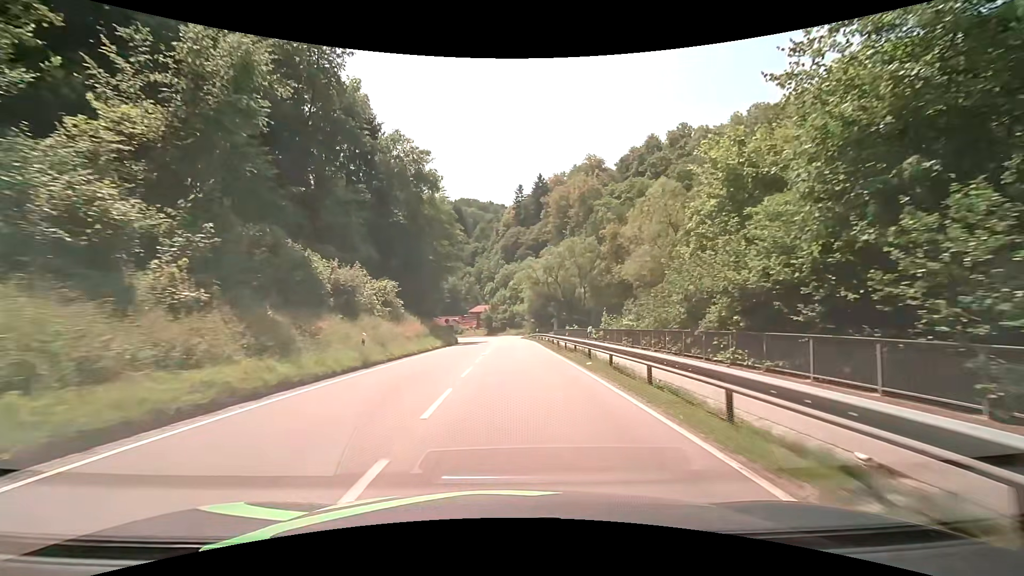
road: secondary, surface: asphalt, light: Day
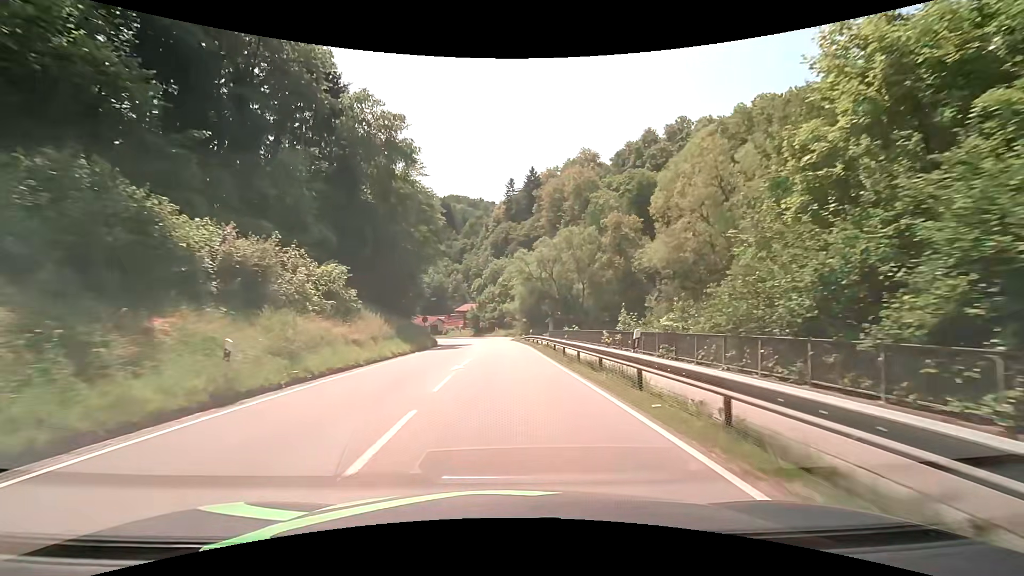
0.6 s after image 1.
(+0.1, +8.7) m; +1°
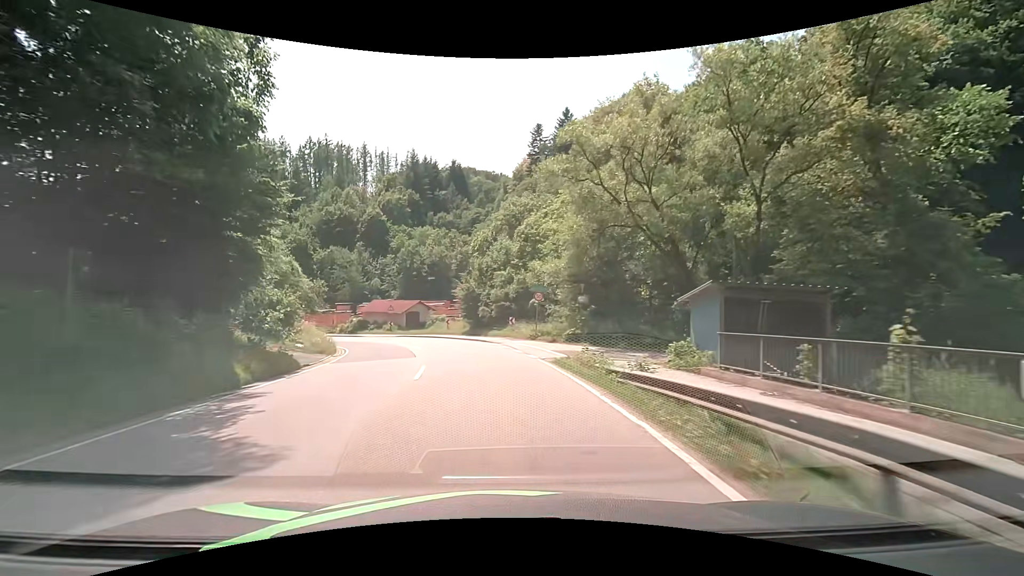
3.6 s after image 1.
(-0.1, +42.7) m; -1°
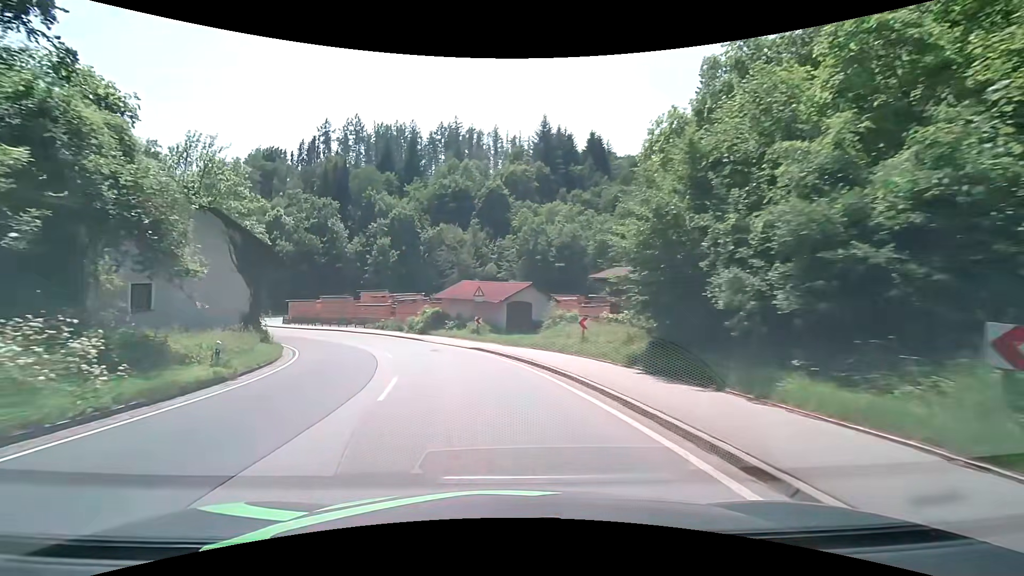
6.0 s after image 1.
(-3.4, +30.1) m; -15°
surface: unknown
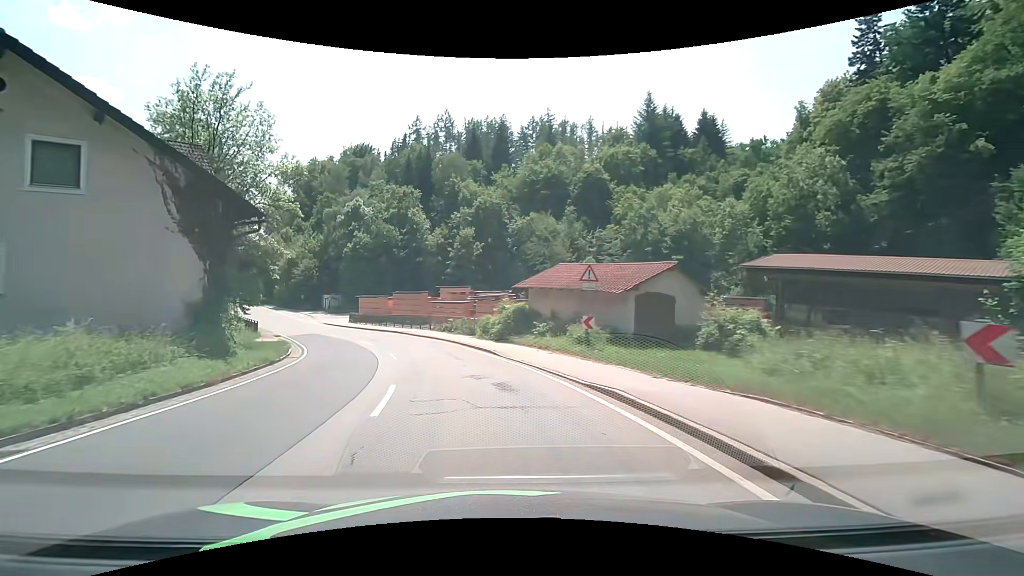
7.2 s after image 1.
(-1.3, +14.1) m; -10°
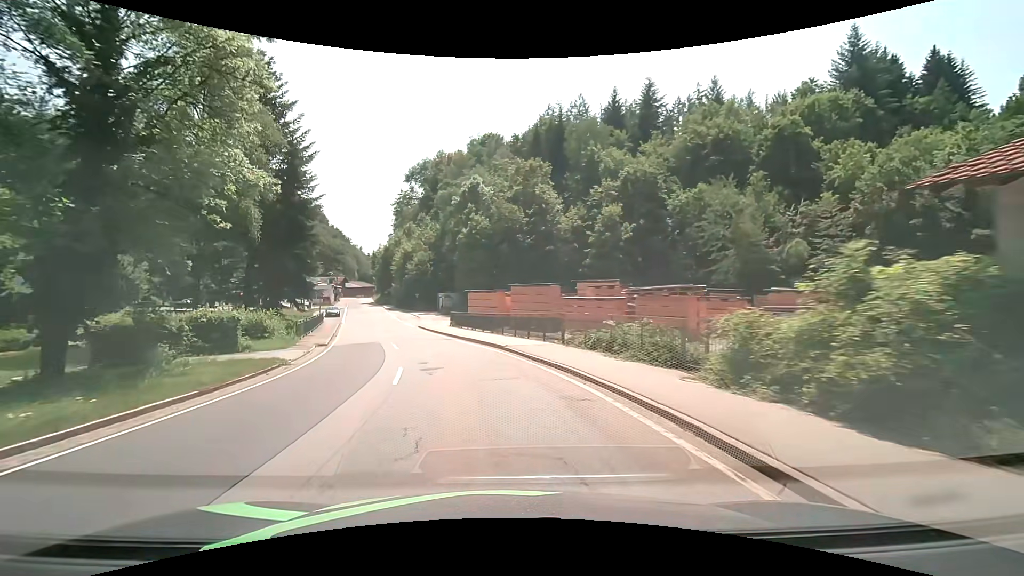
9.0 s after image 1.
(-2.8, +20.9) m; -16°
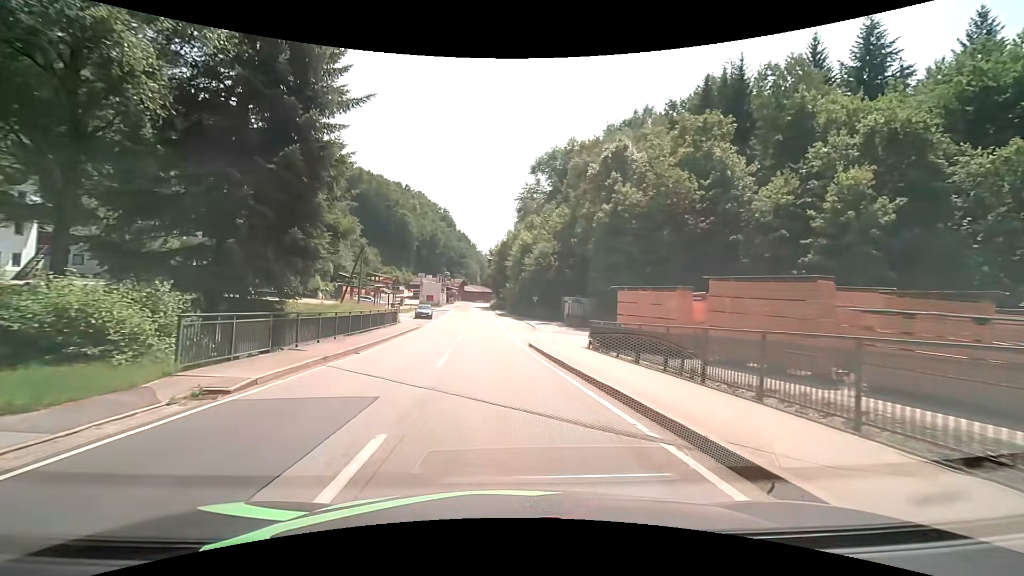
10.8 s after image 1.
(-2.8, +21.0) m; -14°
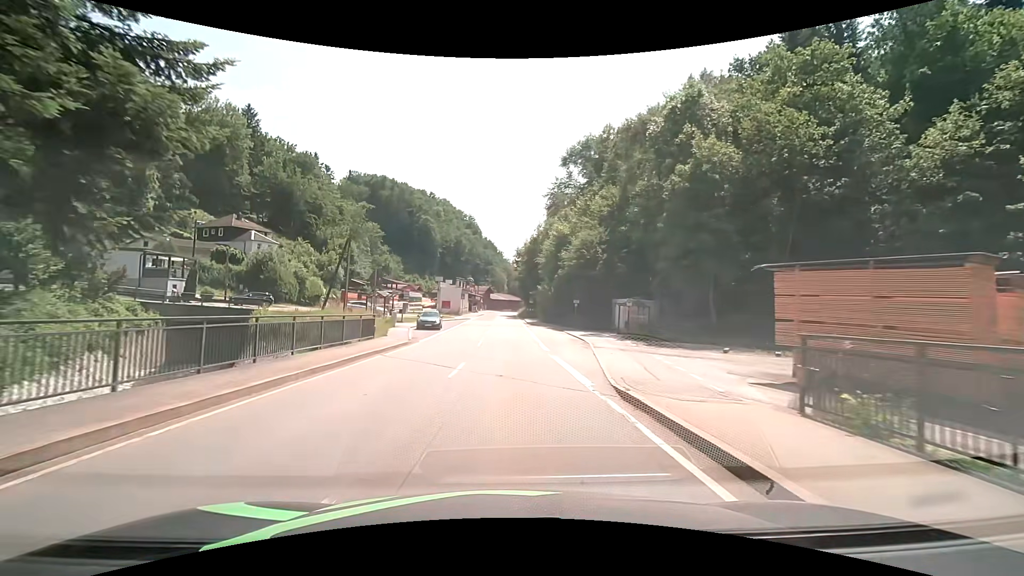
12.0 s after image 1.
(-0.4, +14.1) m; -3°
(0, +10) (0, +20) (0, +30) (0, +40) (0, +50) (0, +60) (0, +70) (0, +80) (0, +90) (0, +100) m
